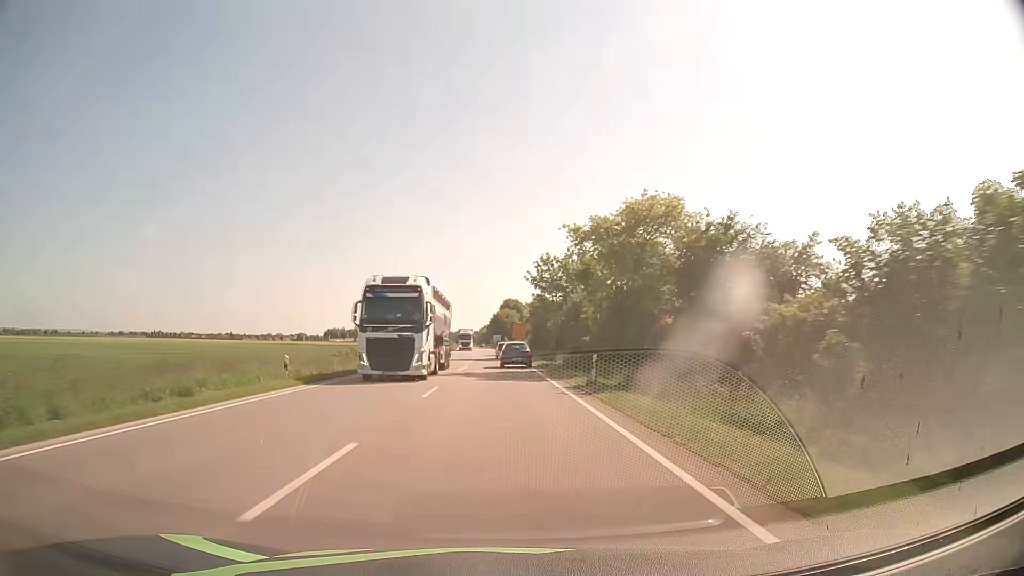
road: primary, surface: asphalt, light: Day
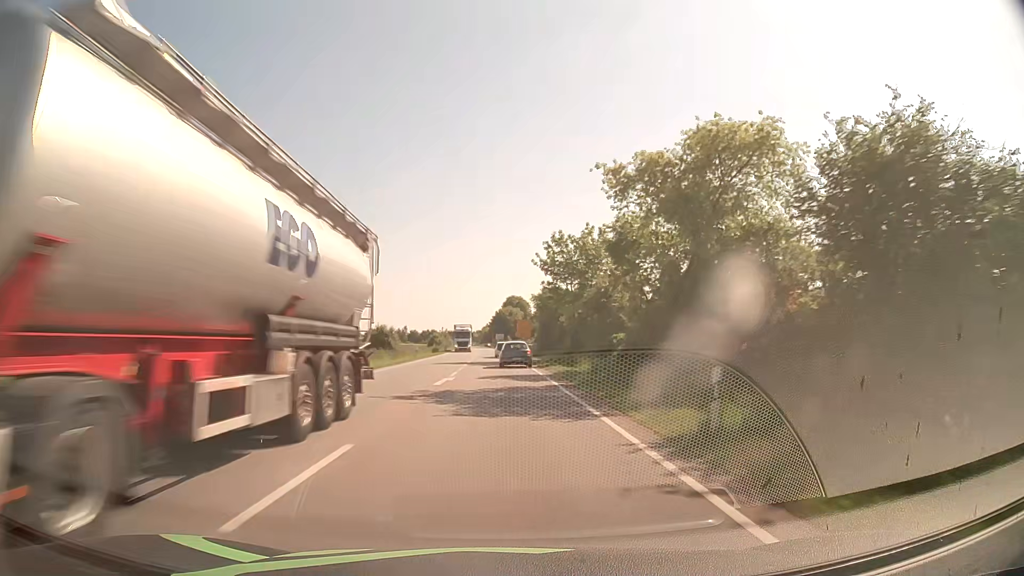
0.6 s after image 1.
(-0.1, +12.3) m; 0°
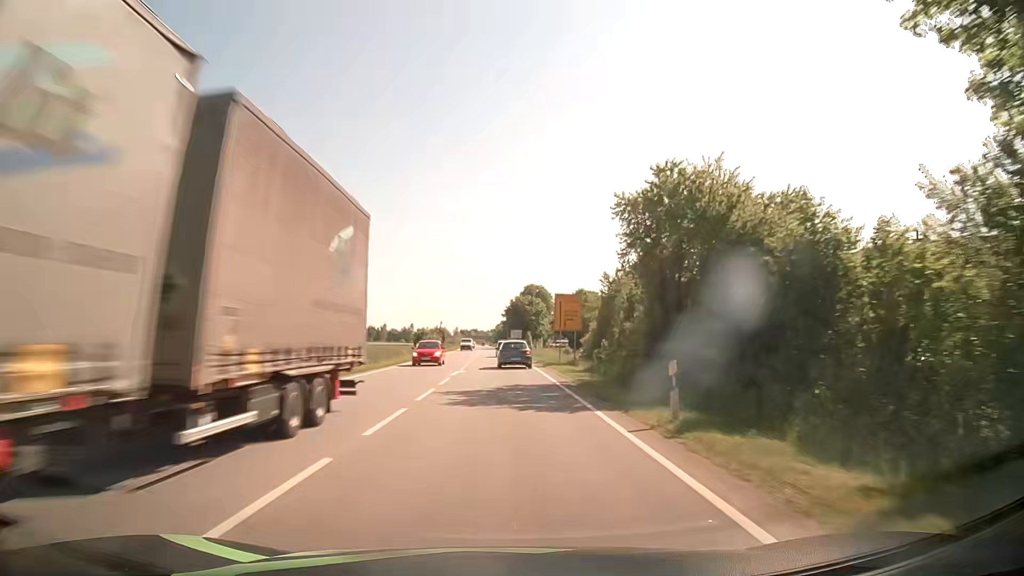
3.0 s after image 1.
(-0.6, +47.8) m; -2°
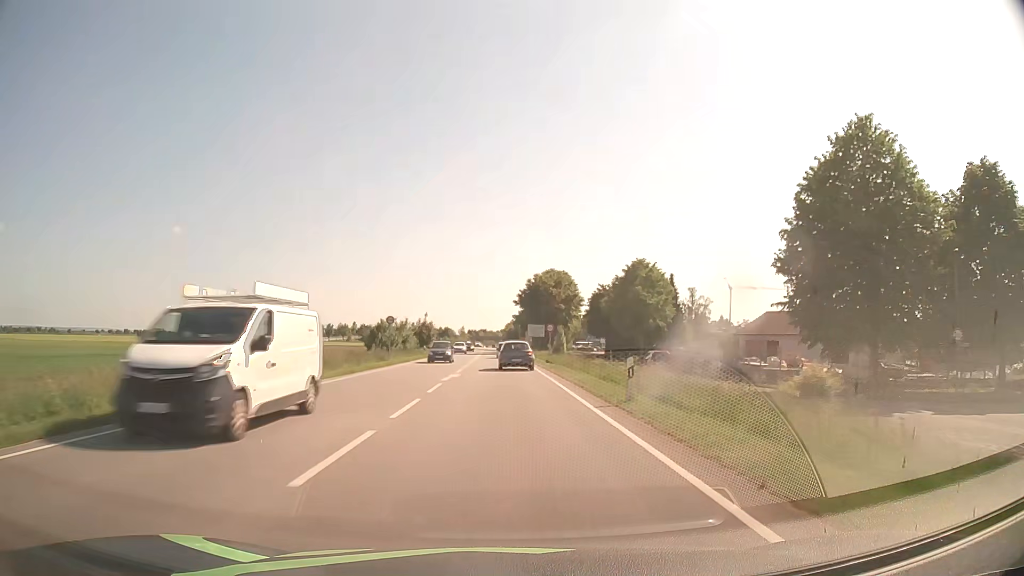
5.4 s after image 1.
(-0.3, +45.6) m; -1°
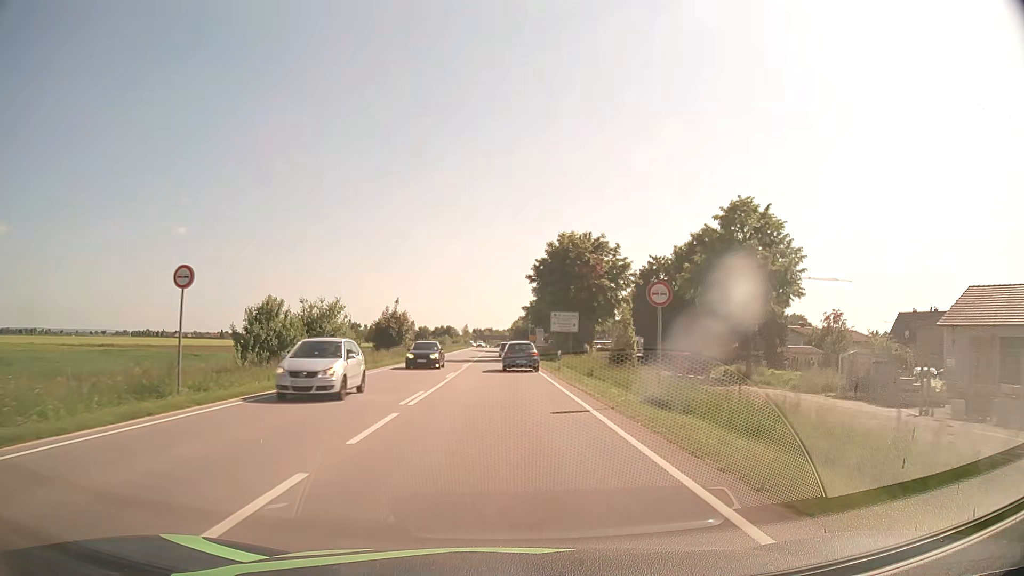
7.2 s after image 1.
(-0.1, +33.1) m; -1°
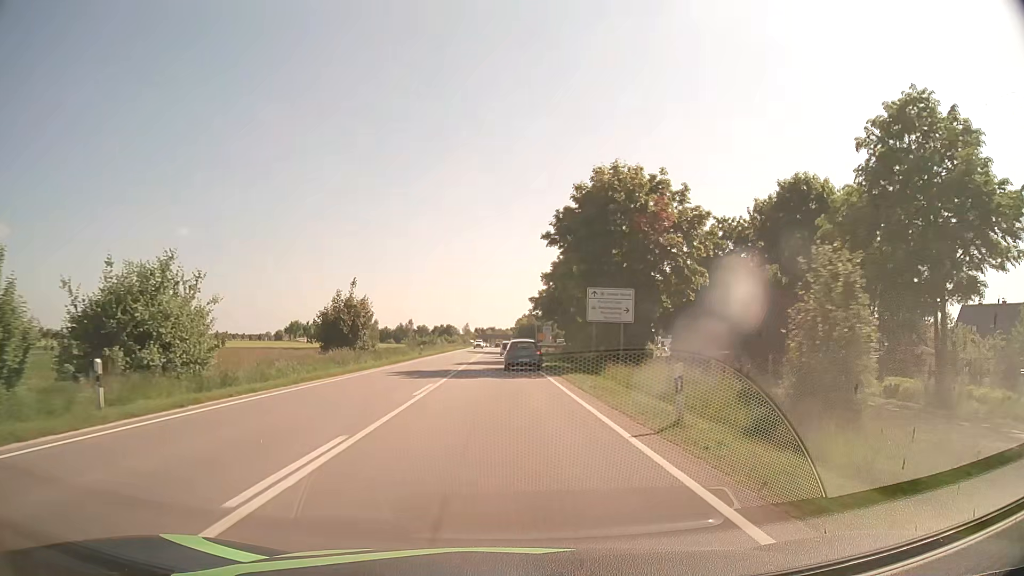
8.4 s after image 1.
(0.0, +21.5) m; 0°
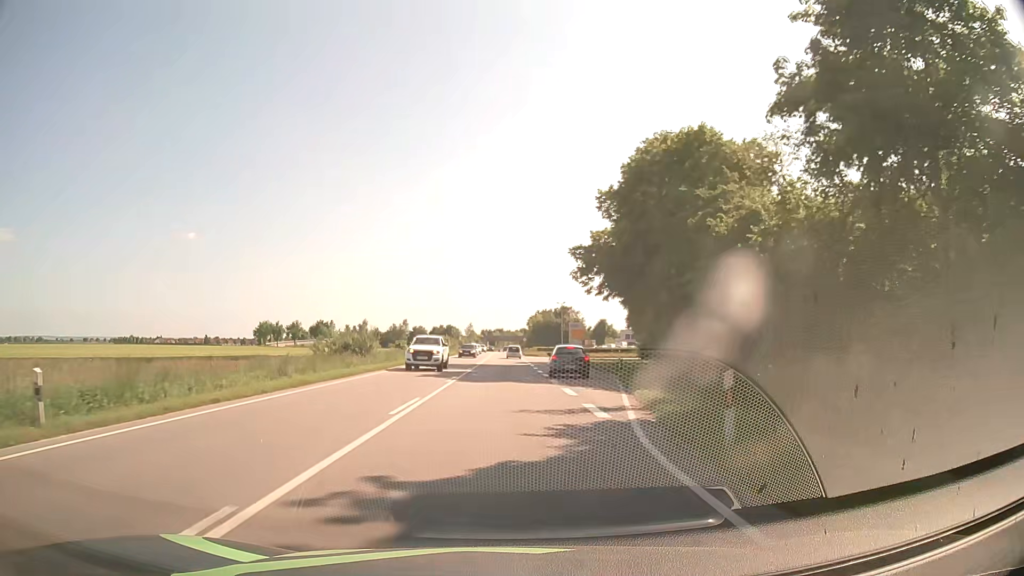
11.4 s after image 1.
(-0.5, +51.5) m; -1°
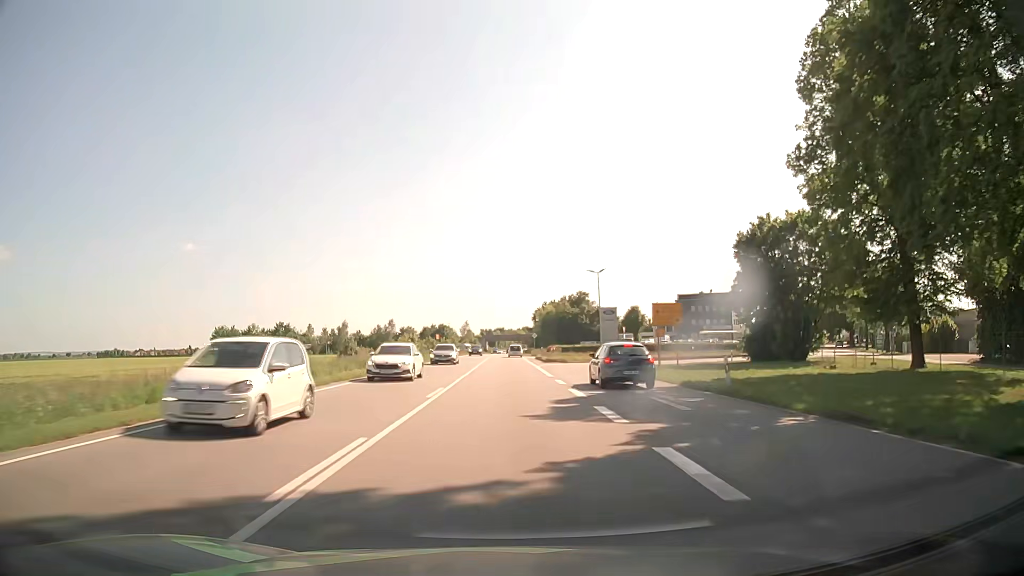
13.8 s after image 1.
(+0.2, +43.4) m; 0°
(0, +10) (0, +20) (0, +30) (0, +40) (0, +50) (0, +60) (0, +70) (0, +80) (0, +90) (0, +100) m
